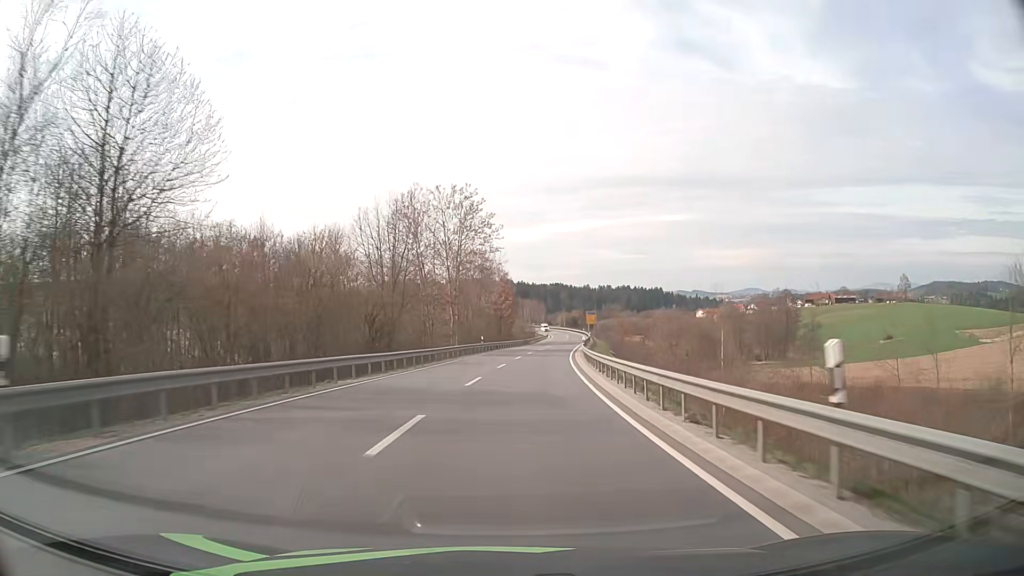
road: secondary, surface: asphalt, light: Day
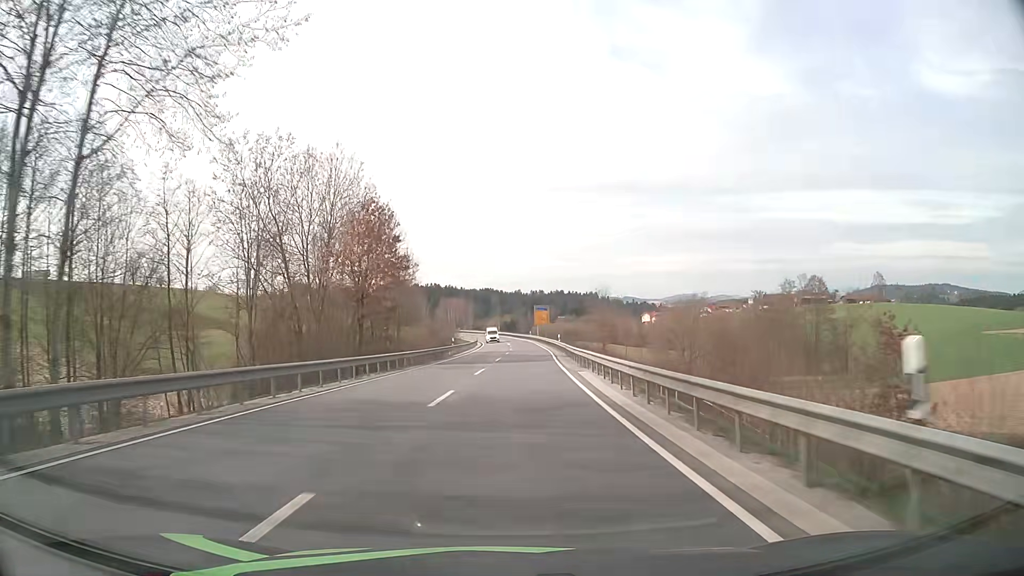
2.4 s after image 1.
(+3.4, +54.0) m; +6°
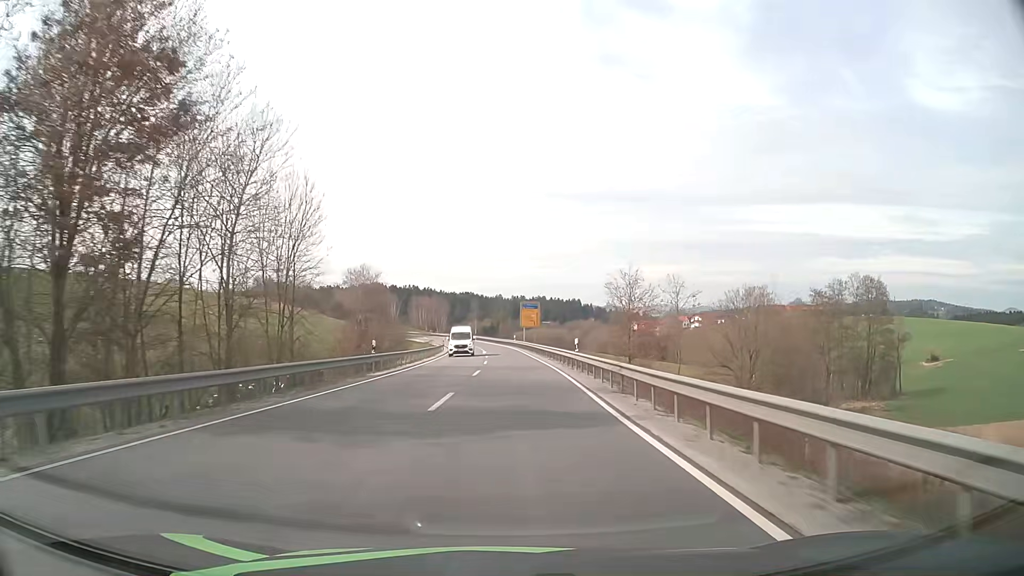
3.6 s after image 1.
(+0.5, +26.7) m; +2°
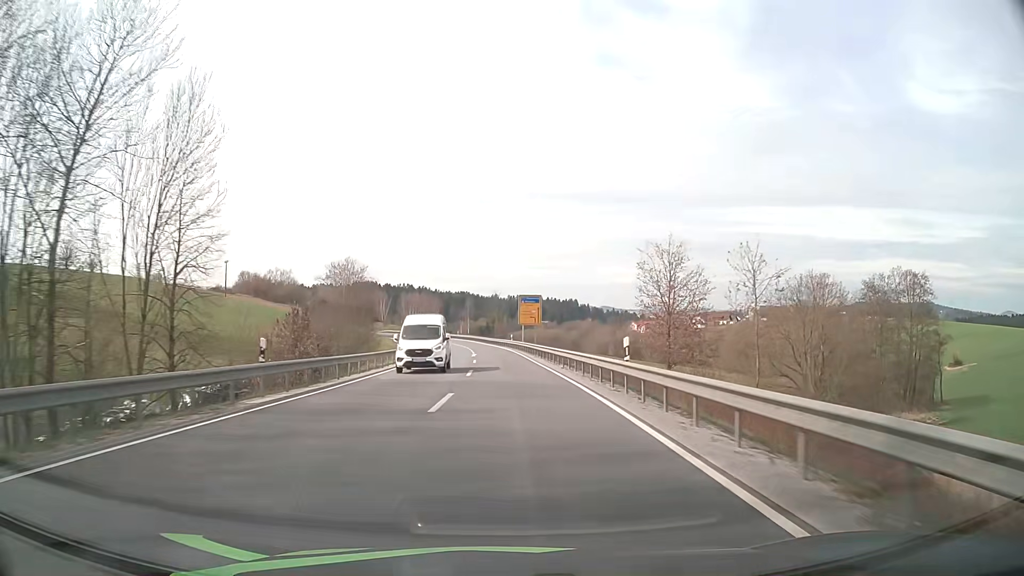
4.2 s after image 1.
(+0.1, +13.2) m; 0°
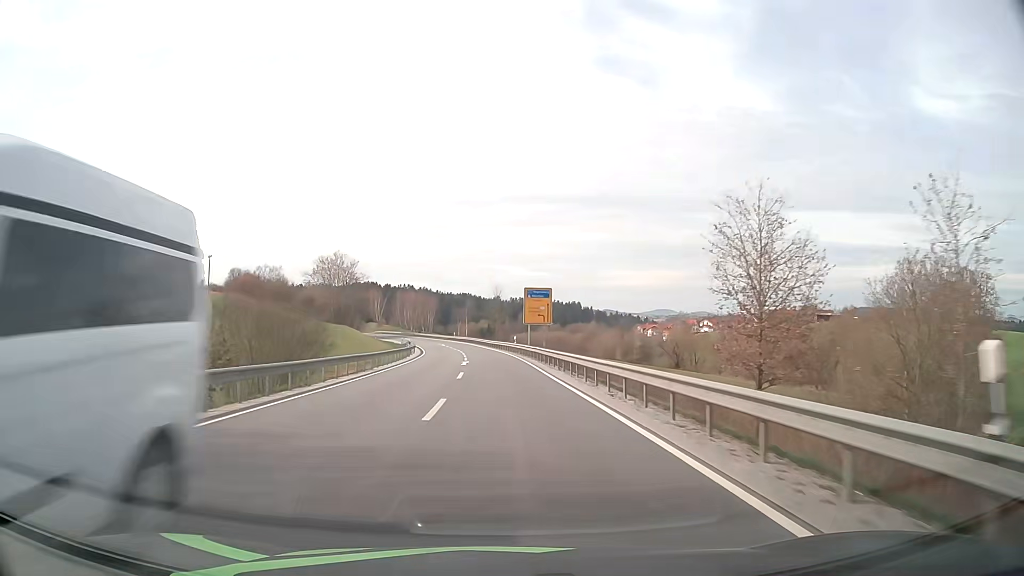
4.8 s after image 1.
(0.0, +13.1) m; 0°
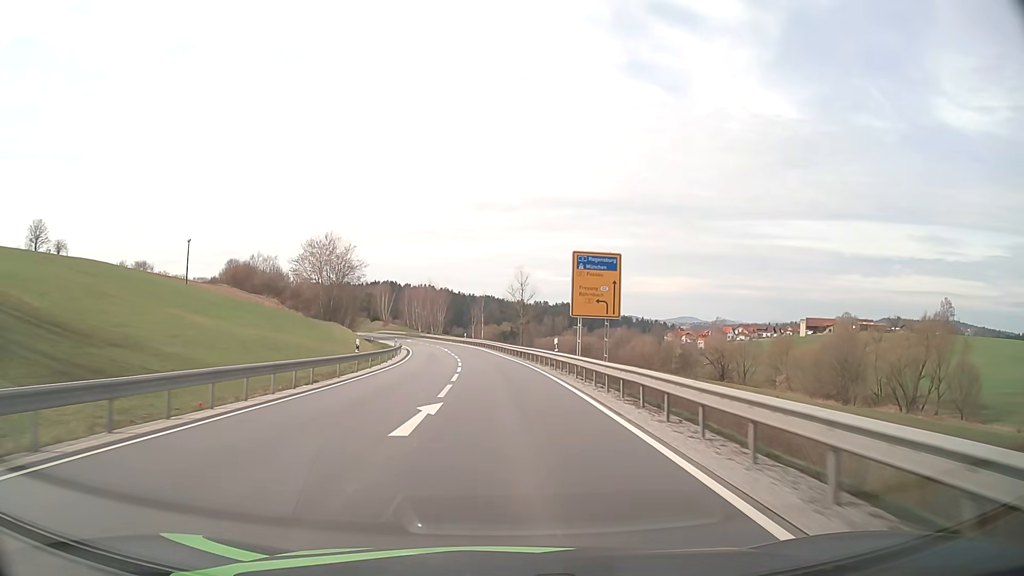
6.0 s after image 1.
(-0.4, +26.0) m; -2°
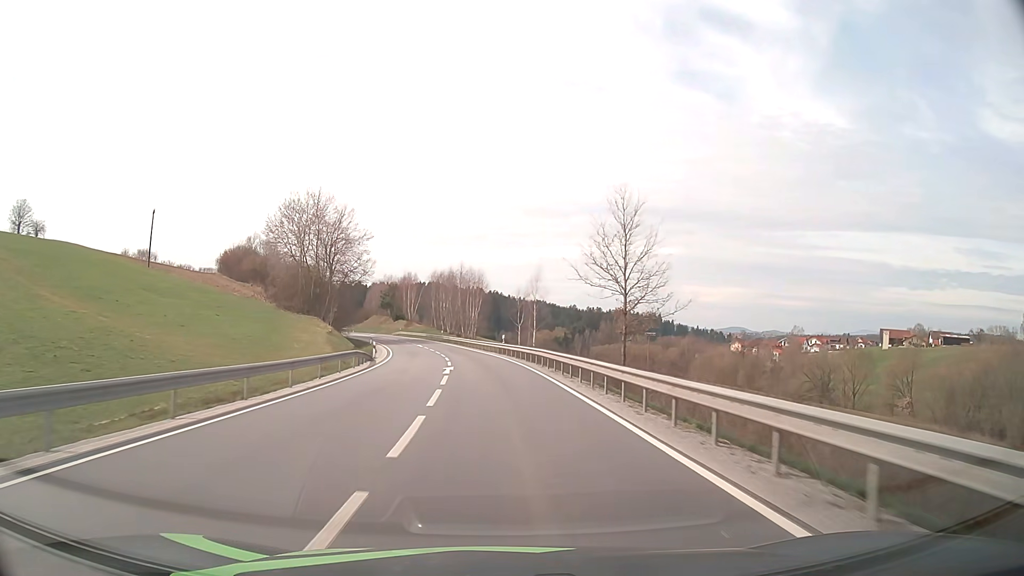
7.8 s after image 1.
(-1.4, +38.5) m; -4°
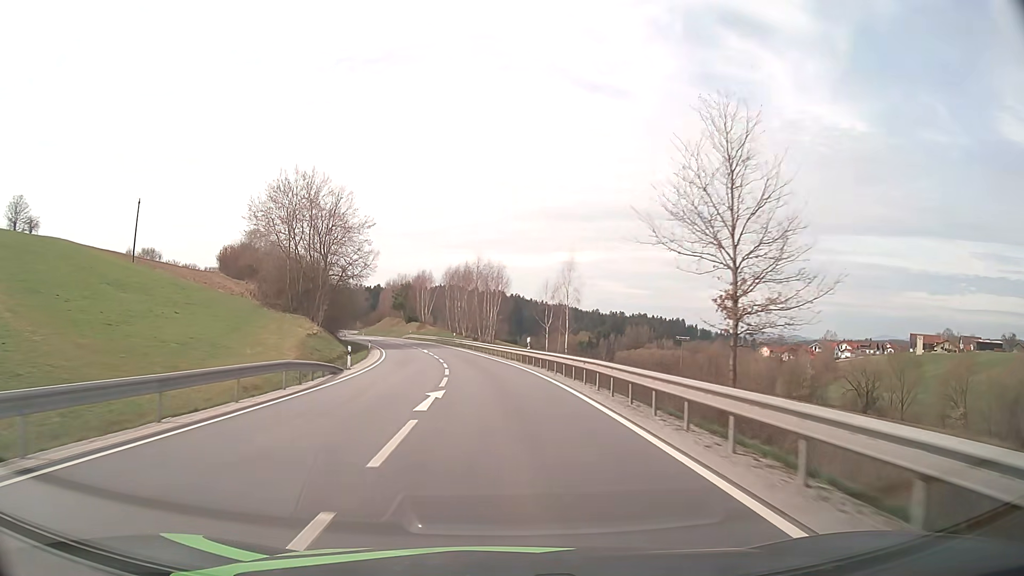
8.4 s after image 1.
(-0.2, +12.7) m; -2°
(0, +10) (-1, +20) (-1, +30) (-2, +40) (-4, +50) (-6, +60) (-8, +69) (-10, +79) (-13, +89) (-16, +98) m
